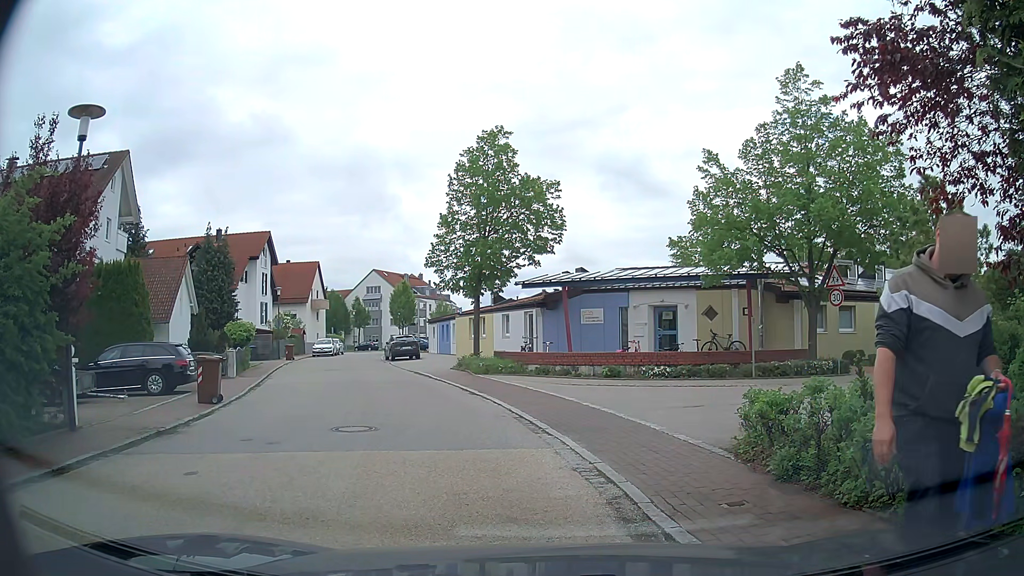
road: residential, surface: asphalt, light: Day
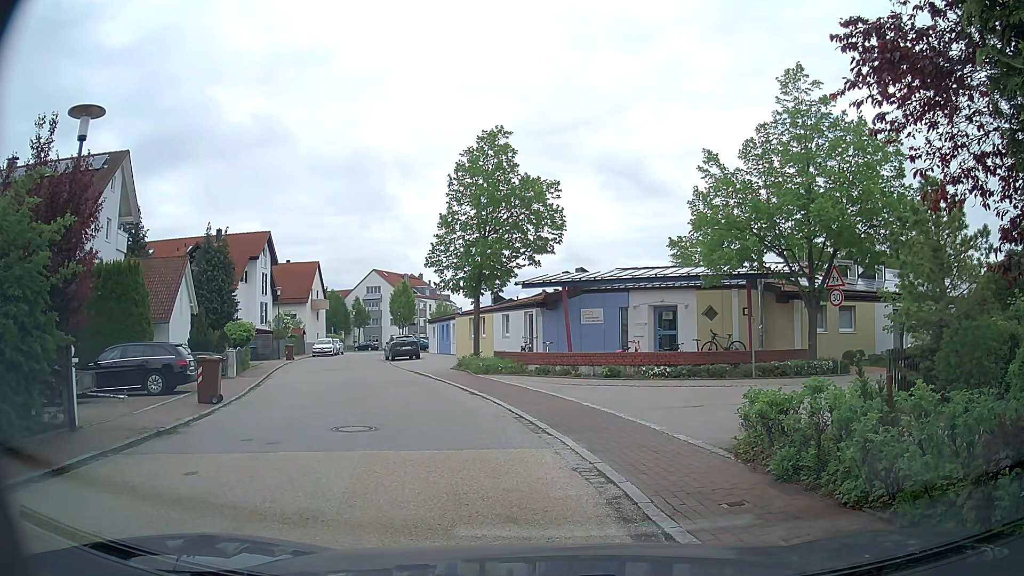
(0.0, 0.0) m; 0°
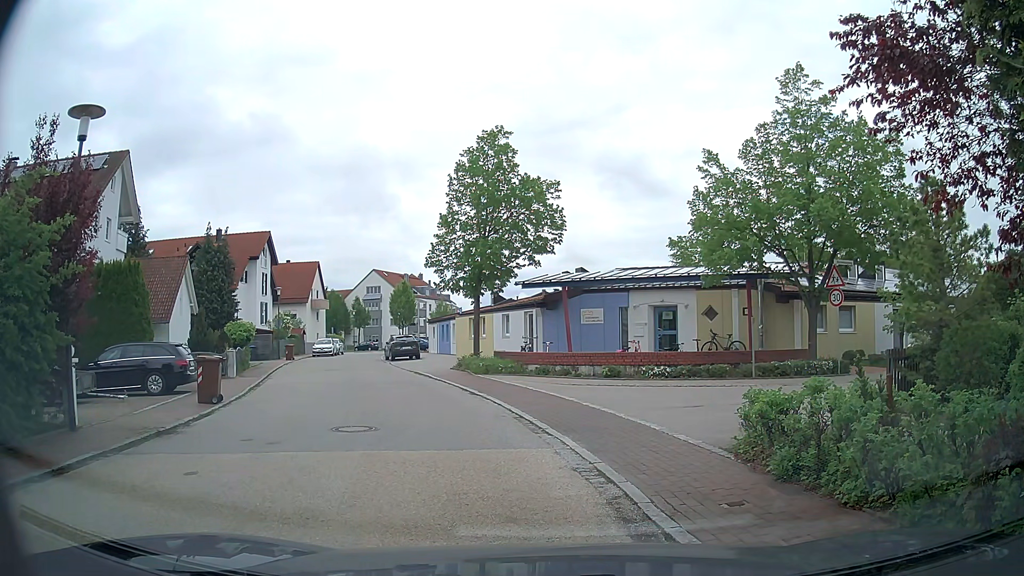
(0.0, 0.0) m; 0°
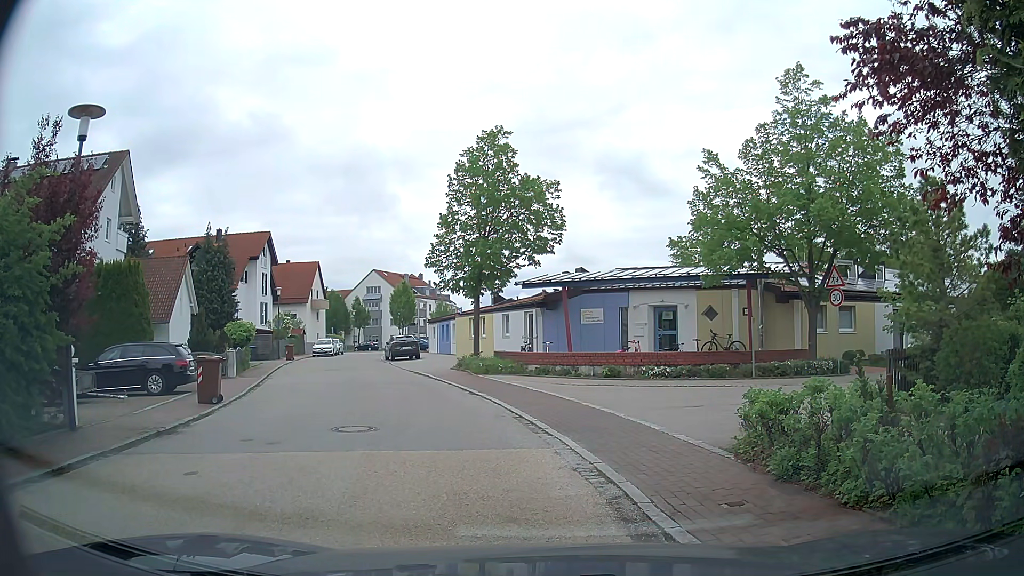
(0.0, 0.0) m; 0°
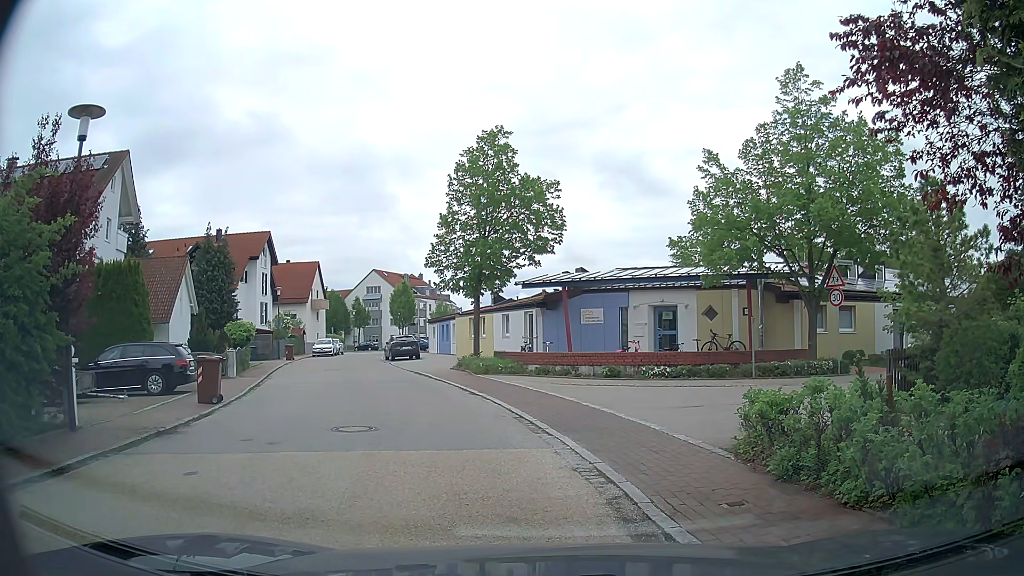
(0.0, 0.0) m; 0°
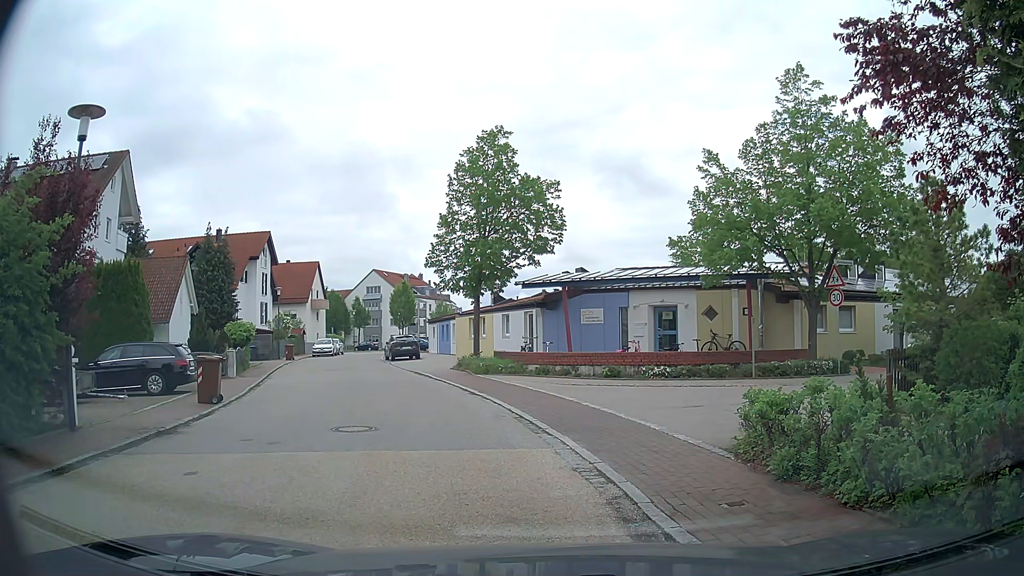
(0.0, 0.0) m; 0°
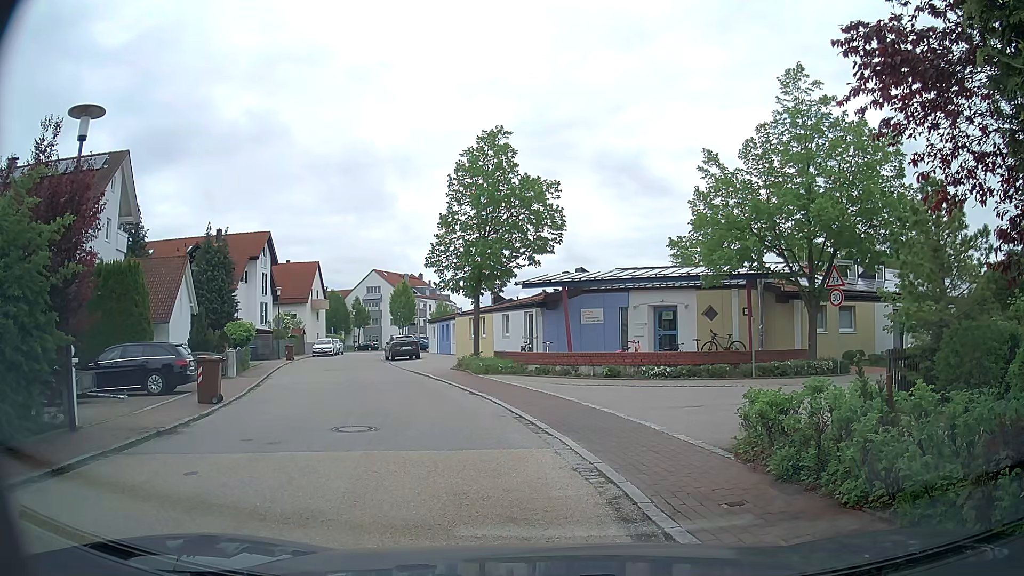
(0.0, 0.0) m; 0°
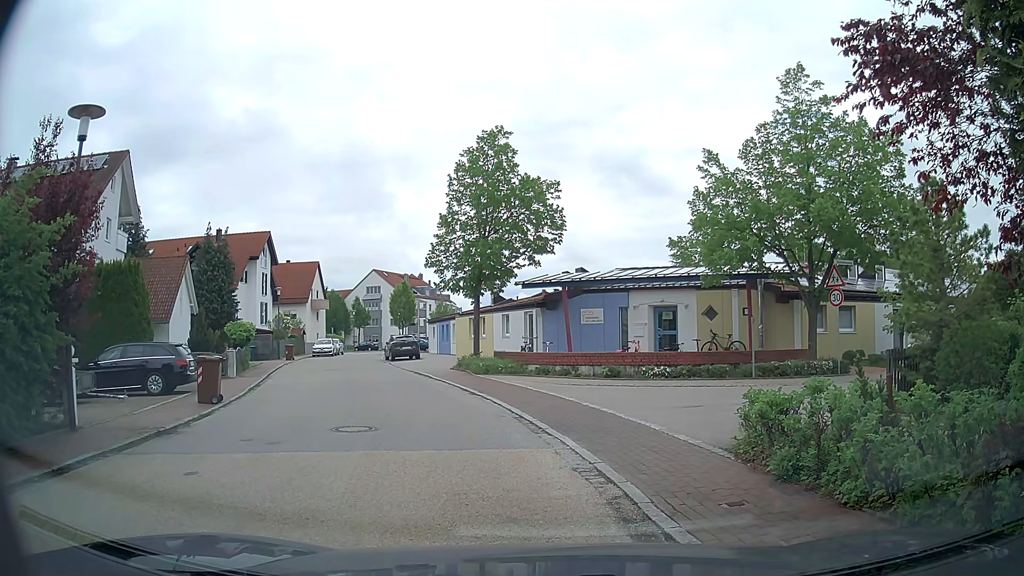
(0.0, 0.0) m; 0°
